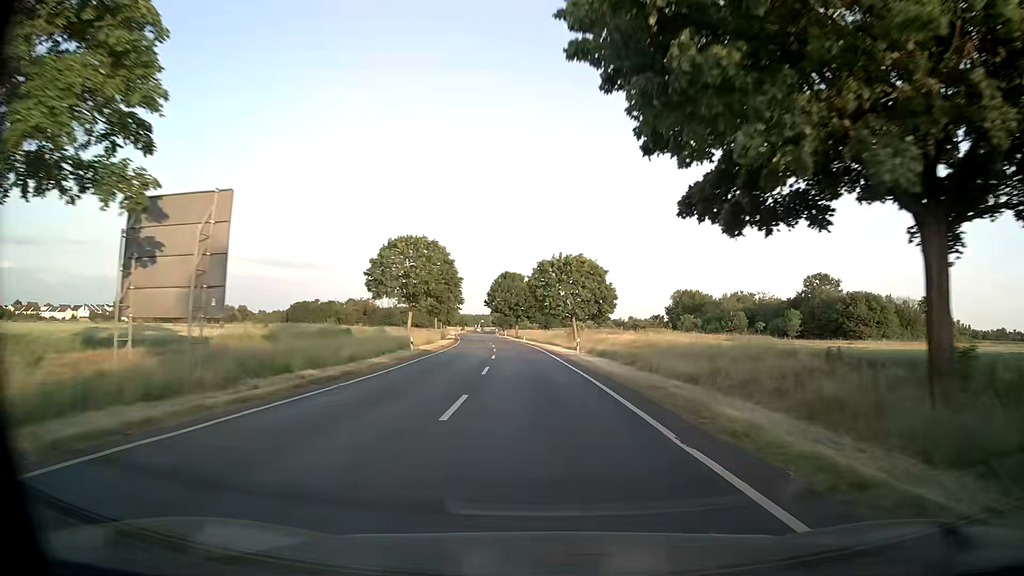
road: secondary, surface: asphalt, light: Day
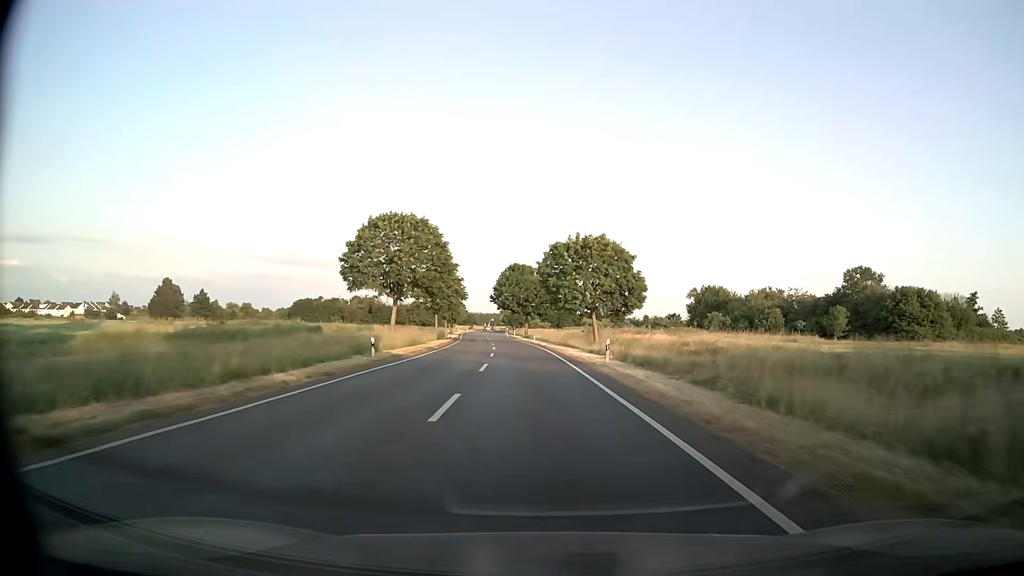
(-0.1, +11.6) m; 0°
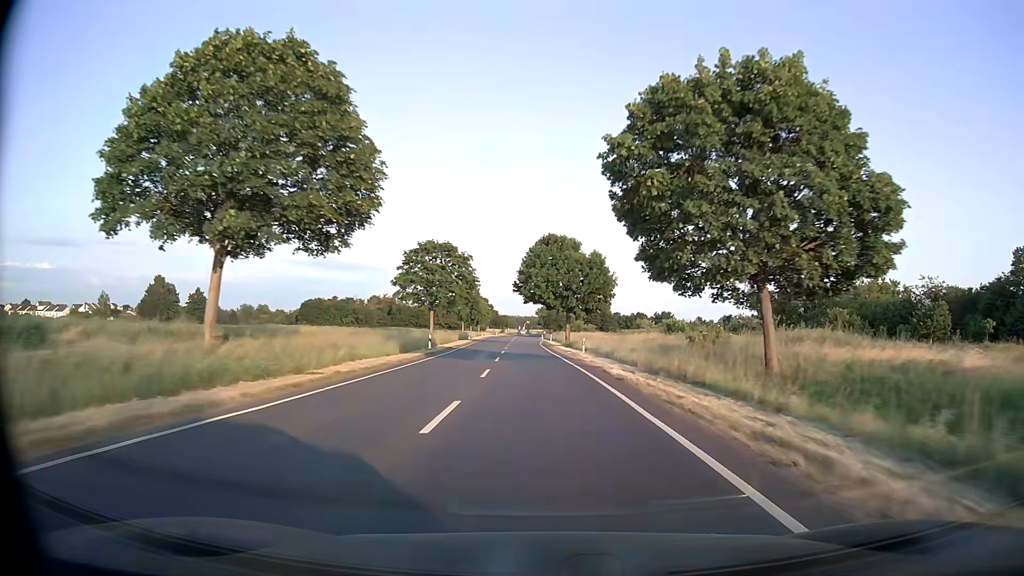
(-1.3, +34.4) m; -4°
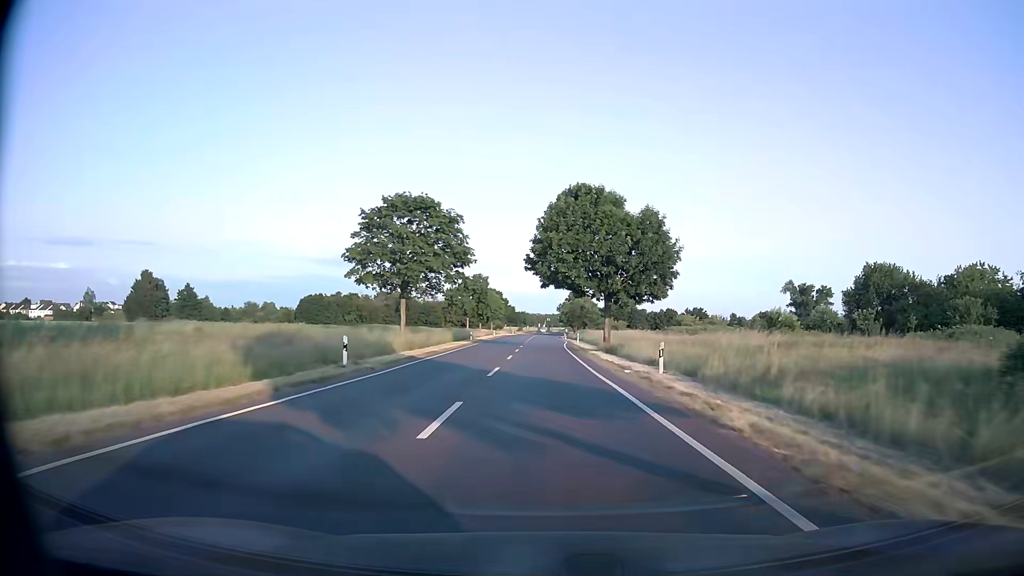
(-0.3, +22.6) m; -2°
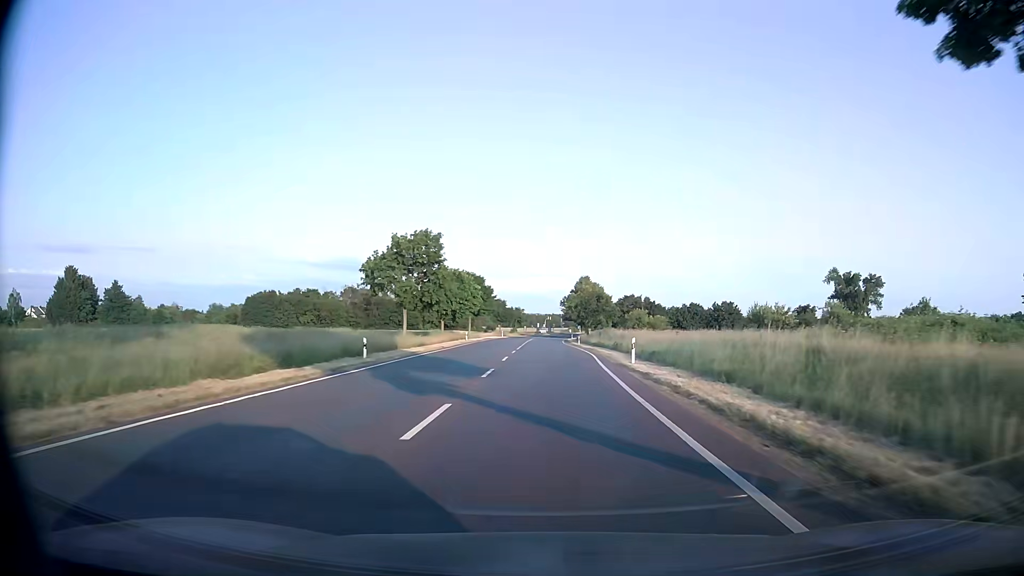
(0.0, +44.5) m; 0°
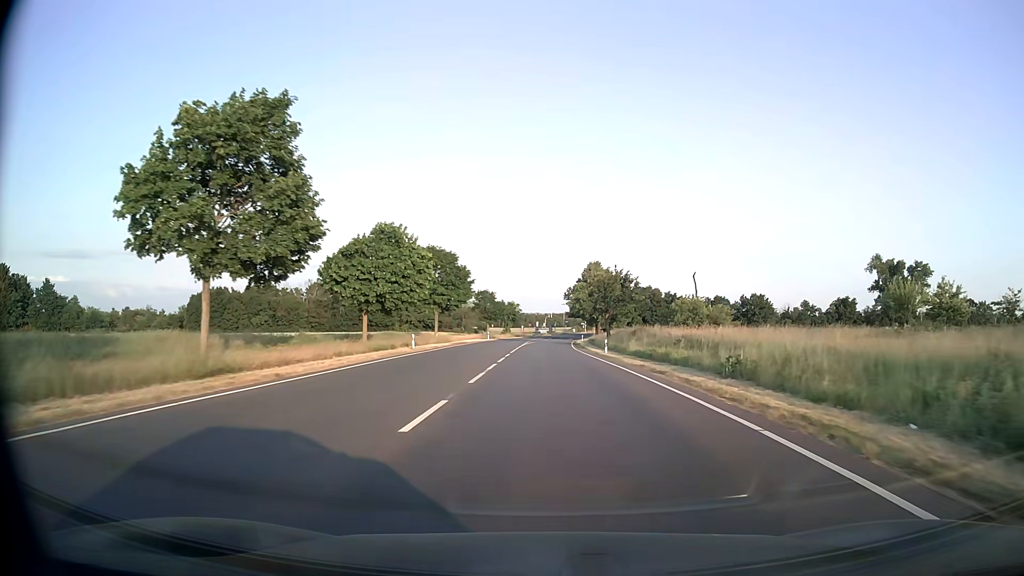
(+0.2, +32.7) m; 0°
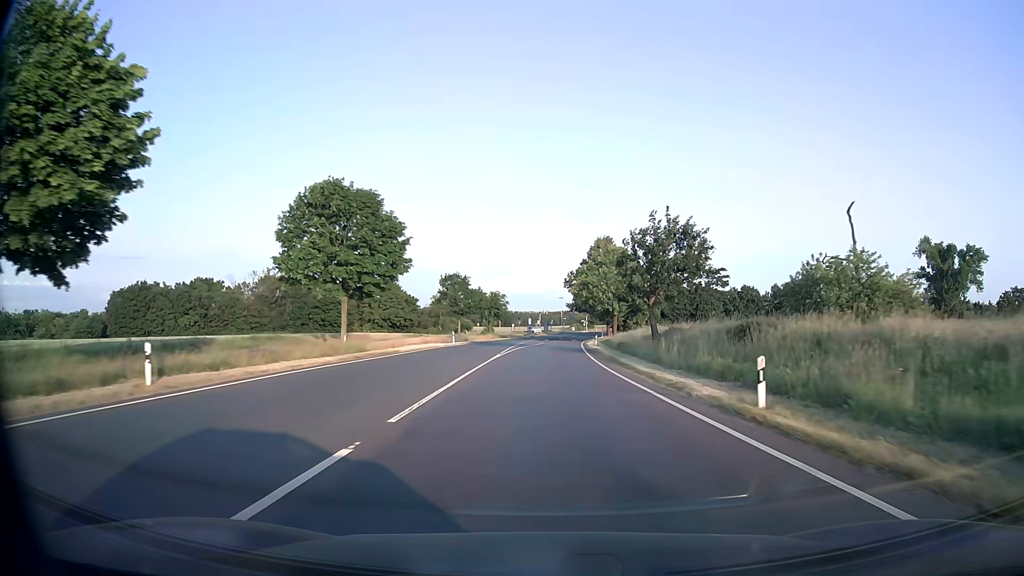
(+0.1, +32.2) m; 0°
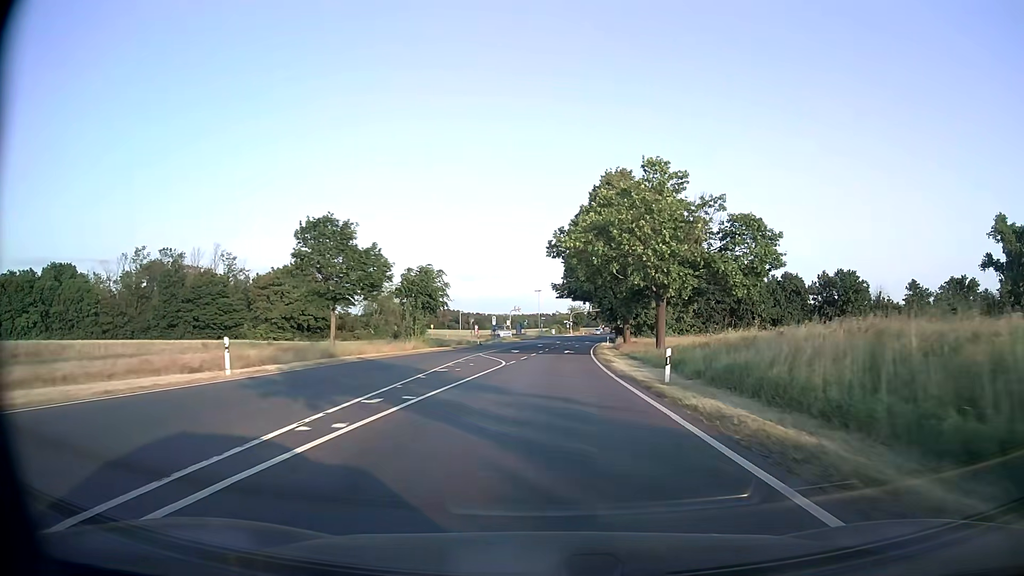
(+0.5, +42.8) m; +2°
